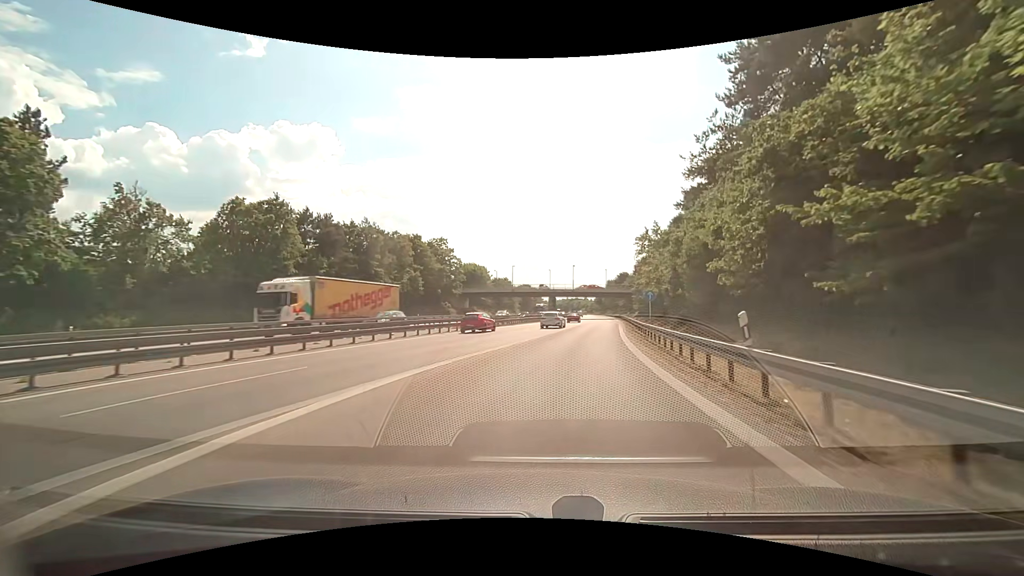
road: motorway_link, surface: asphalt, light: Day
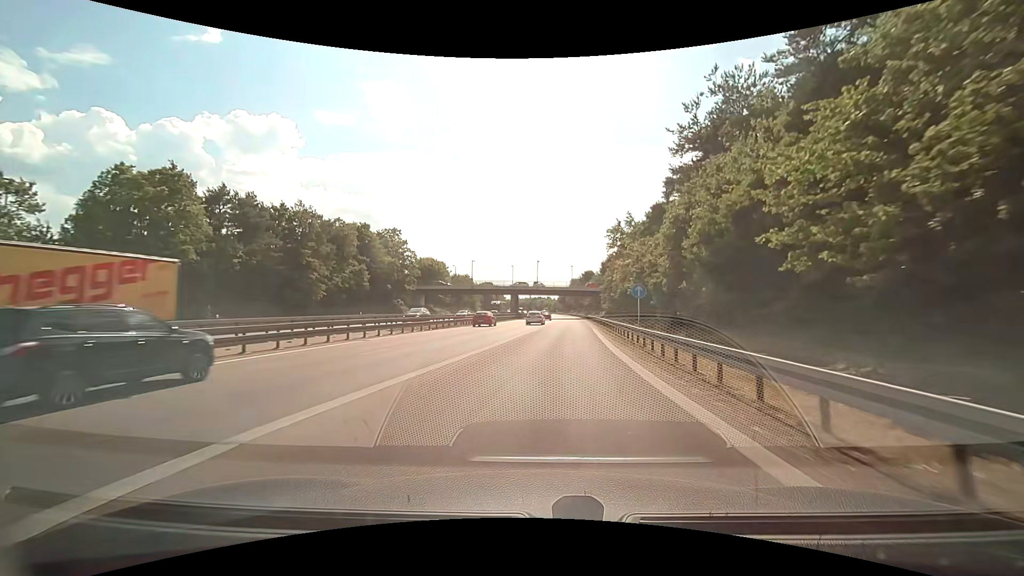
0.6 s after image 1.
(+0.3, +8.5) m; +4°
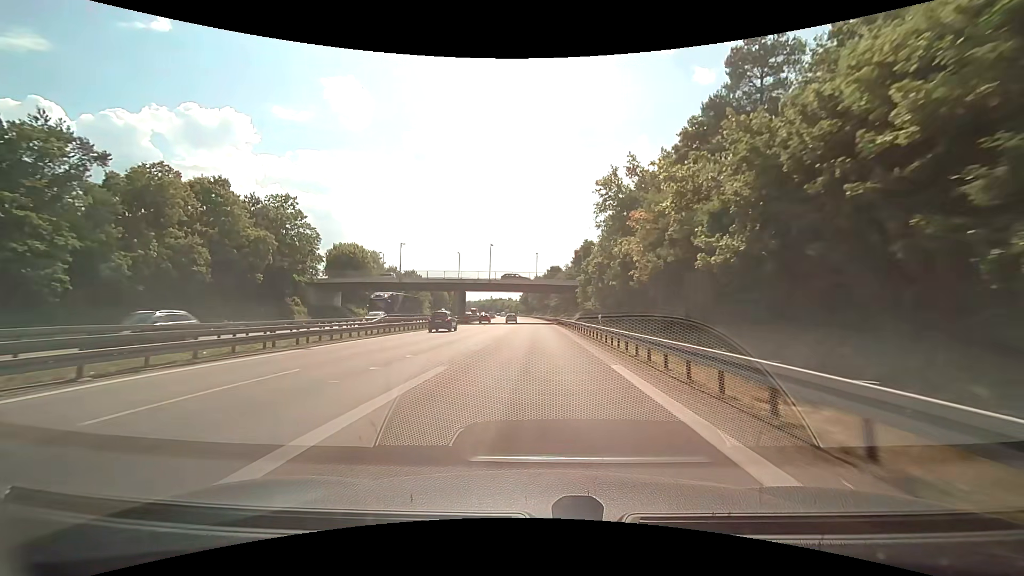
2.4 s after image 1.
(+1.6, +27.7) m; +5°
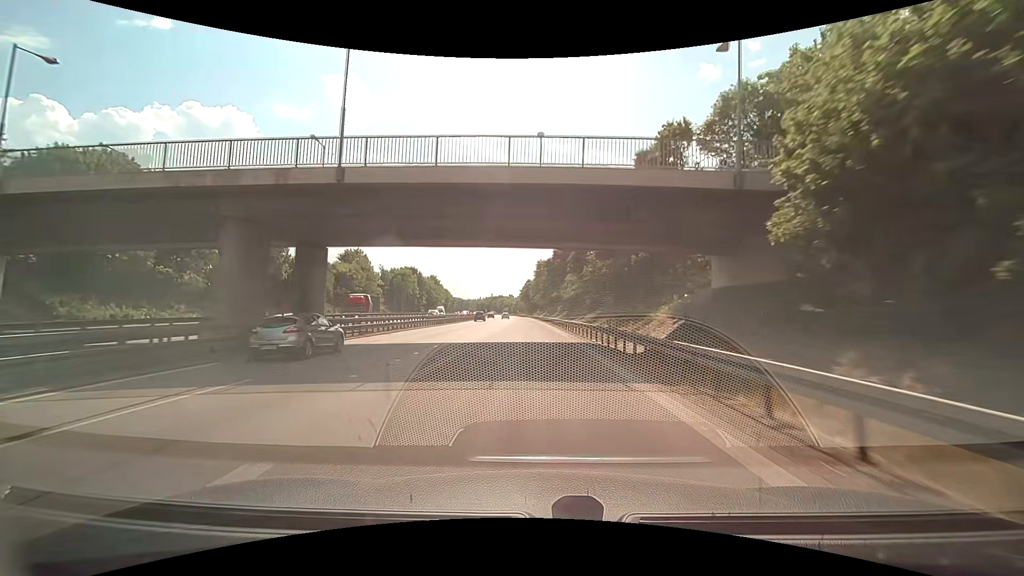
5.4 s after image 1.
(+0.1, +56.8) m; -1°
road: motorway
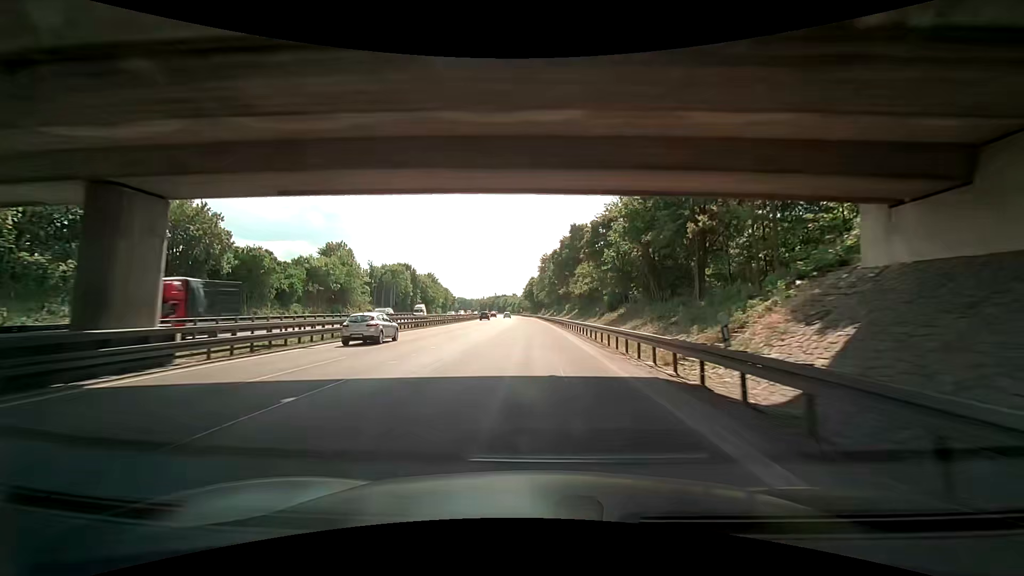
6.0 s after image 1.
(0.0, +12.6) m; 0°
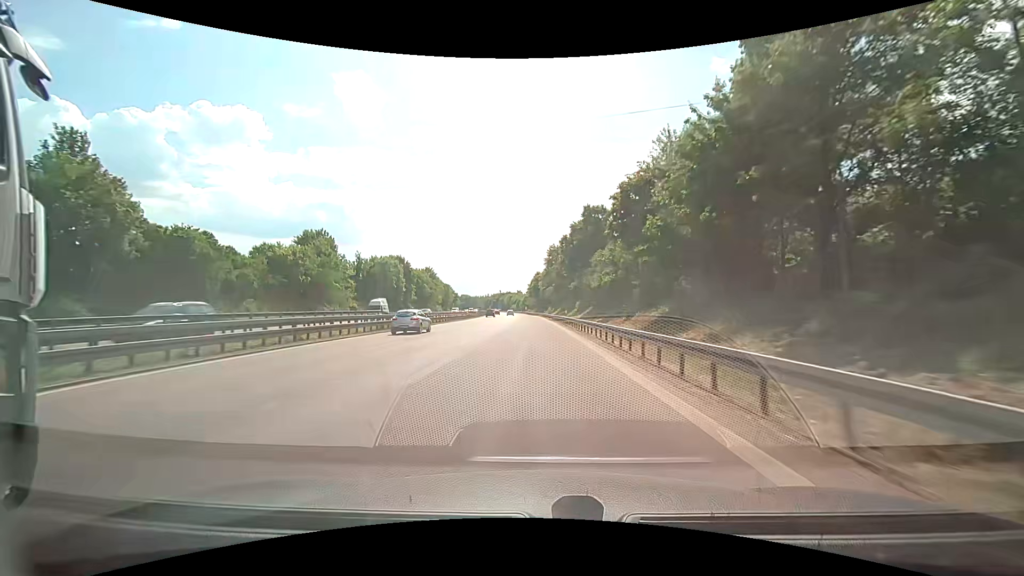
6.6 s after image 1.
(-0.1, +12.8) m; -1°
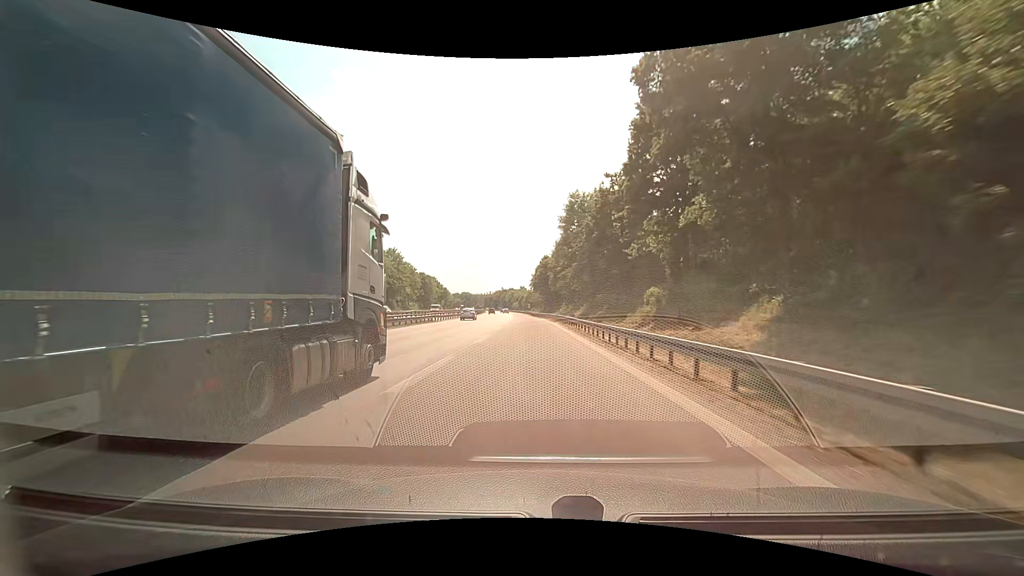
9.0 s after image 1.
(-0.5, +49.0) m; 0°
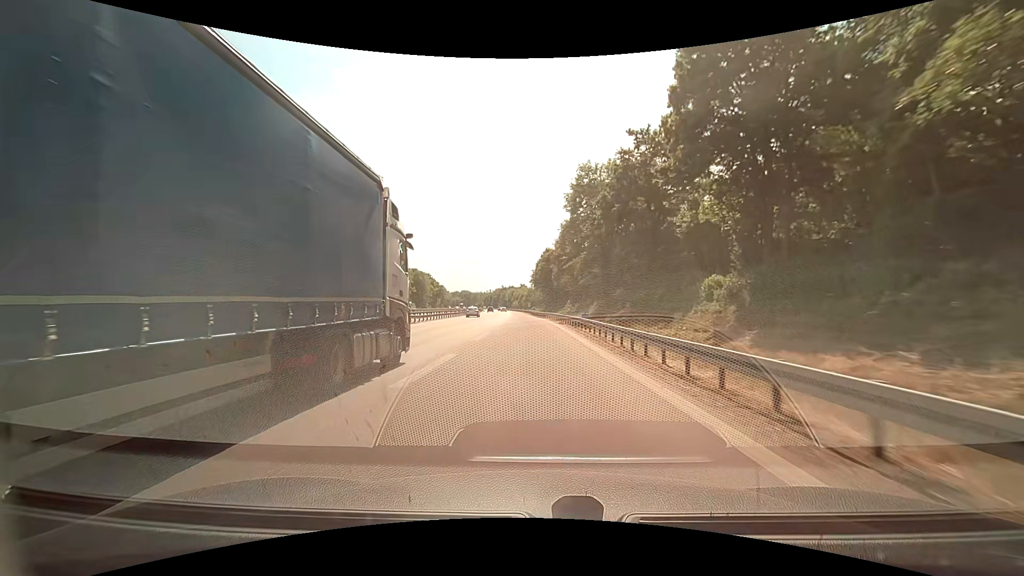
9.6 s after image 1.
(0.0, +11.6) m; 0°
(0, +10) (0, +20) (0, +30) (-1, +40) (-1, +50) (-1, +60) (-2, +70) (-3, +80) (-4, +90) (-5, +100) m
